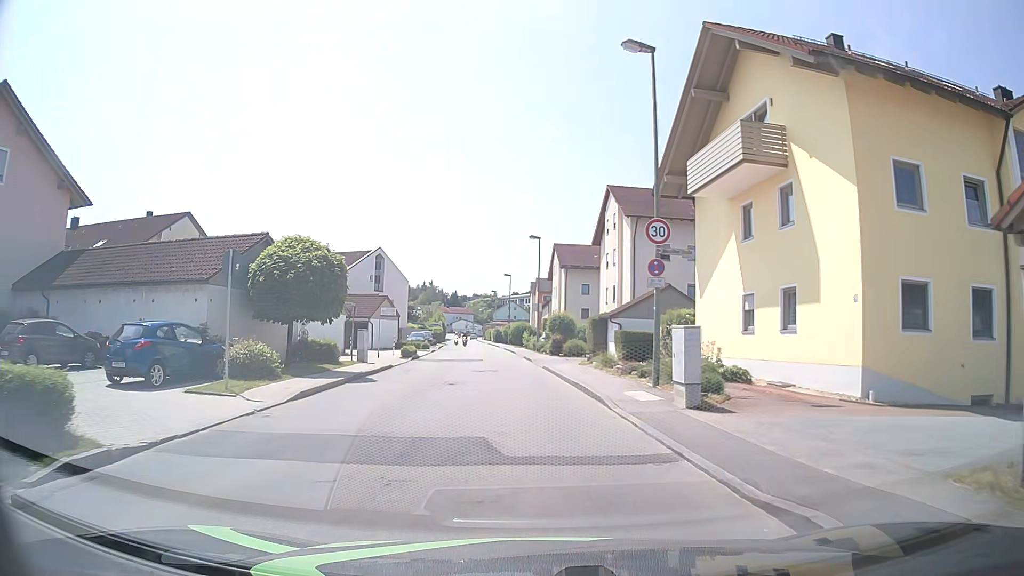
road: unclassified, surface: asphalt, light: Day
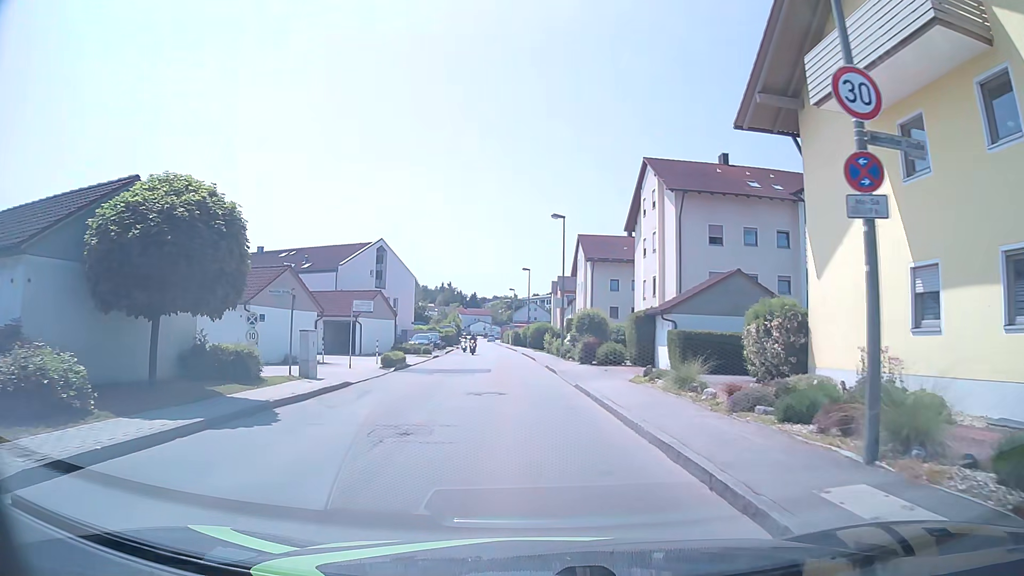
(-0.1, +9.1) m; -1°
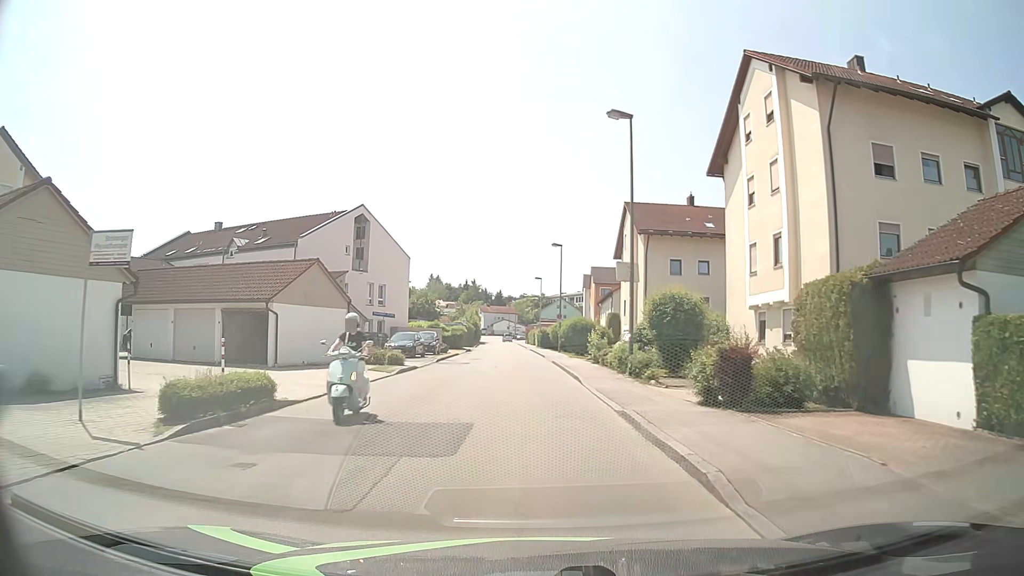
(-0.5, +18.1) m; -3°
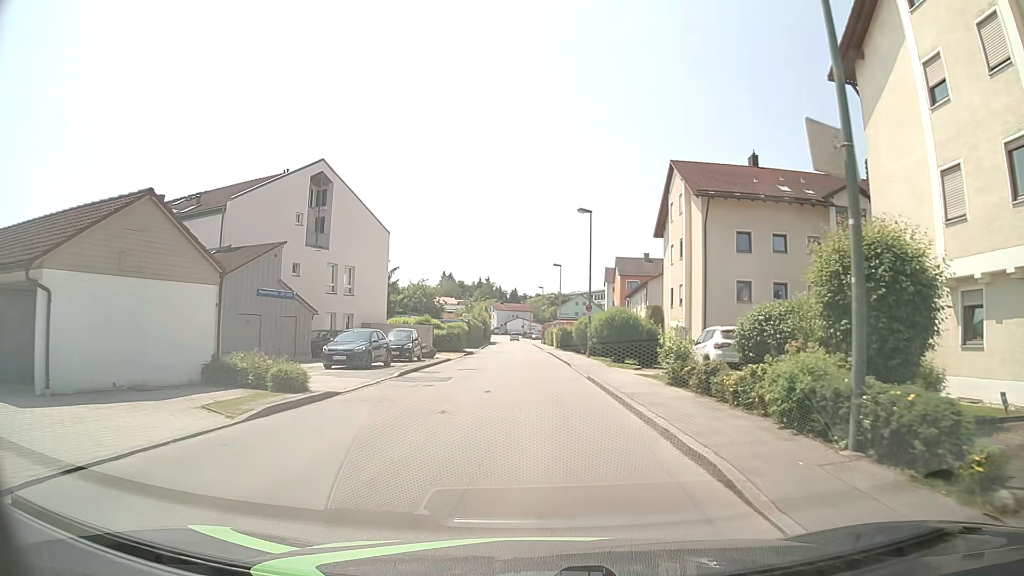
(0.0, +13.8) m; 0°
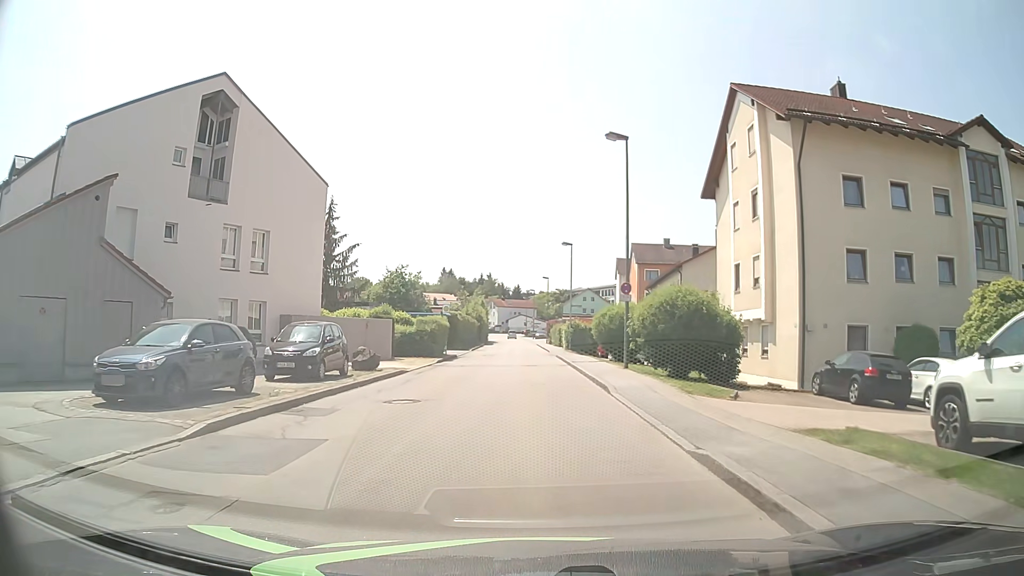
(-0.1, +13.9) m; 0°
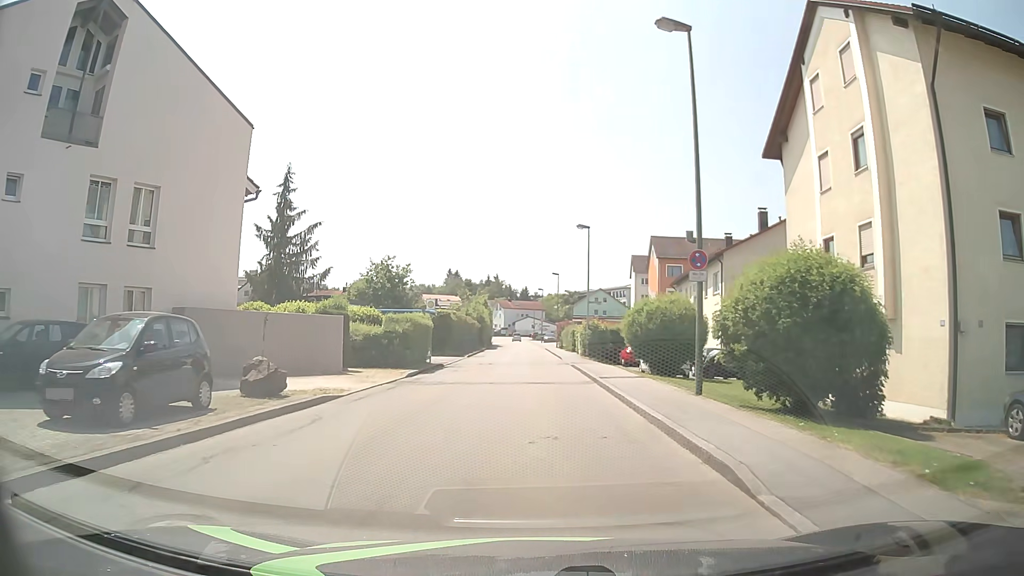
(-0.1, +9.3) m; -2°
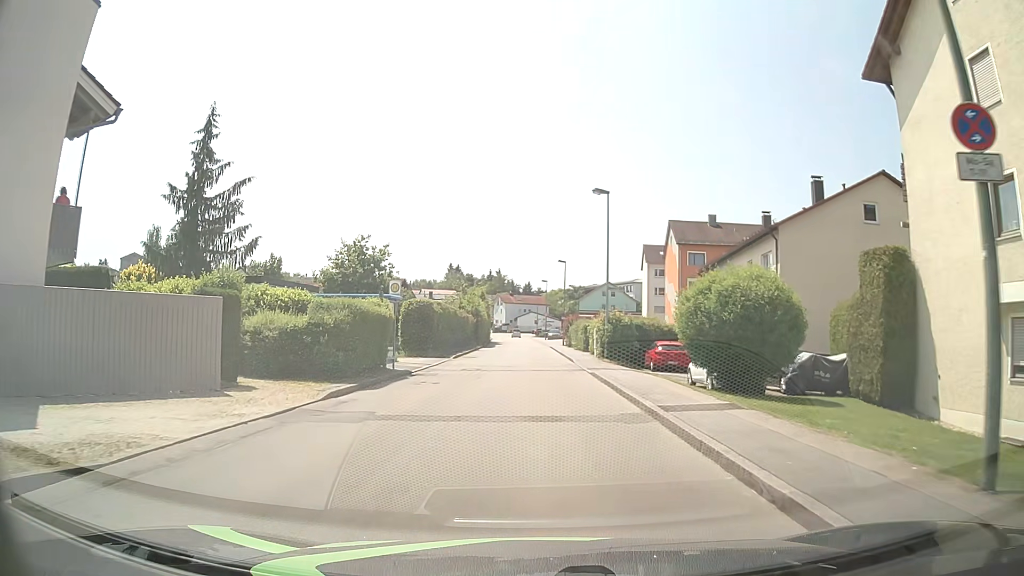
(+0.1, +9.3) m; +1°
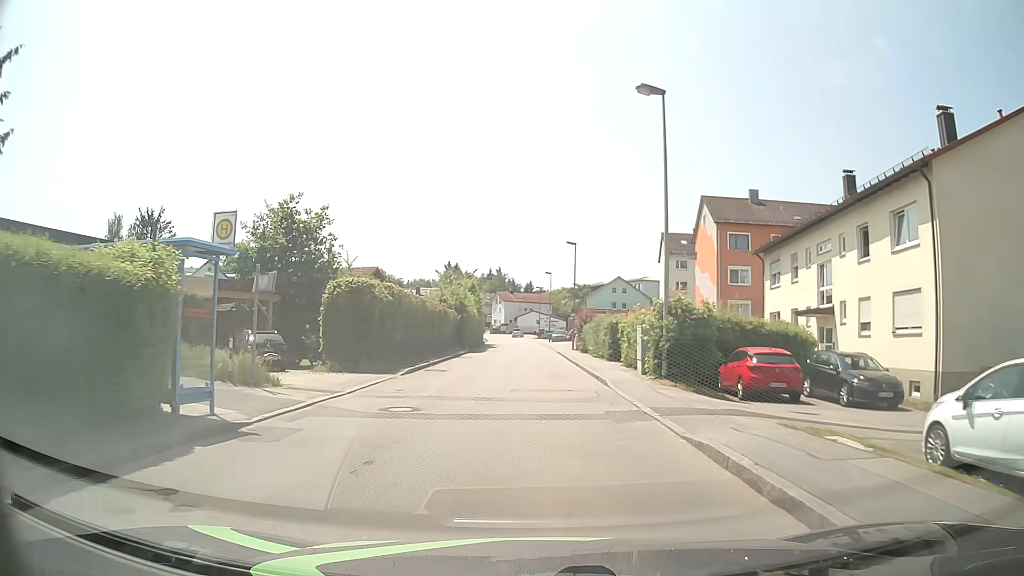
(-0.1, +14.0) m; -1°
(0, +10) (0, +20) (0, +30) (0, +40) (0, +50) (0, +60) (0, +70) (-1, +80) (-1, +90) (-2, +100) m
